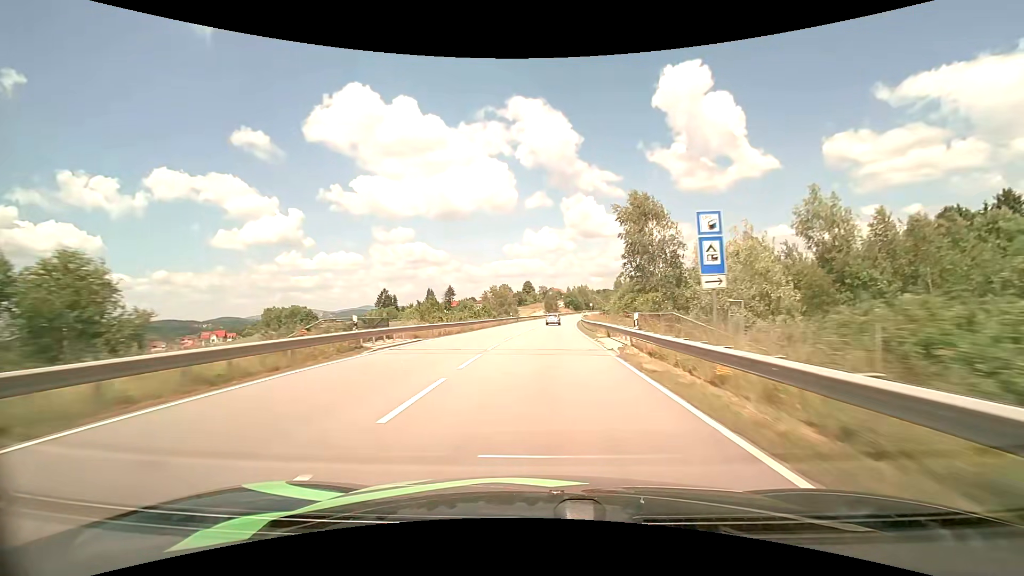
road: primary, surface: asphalt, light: Day
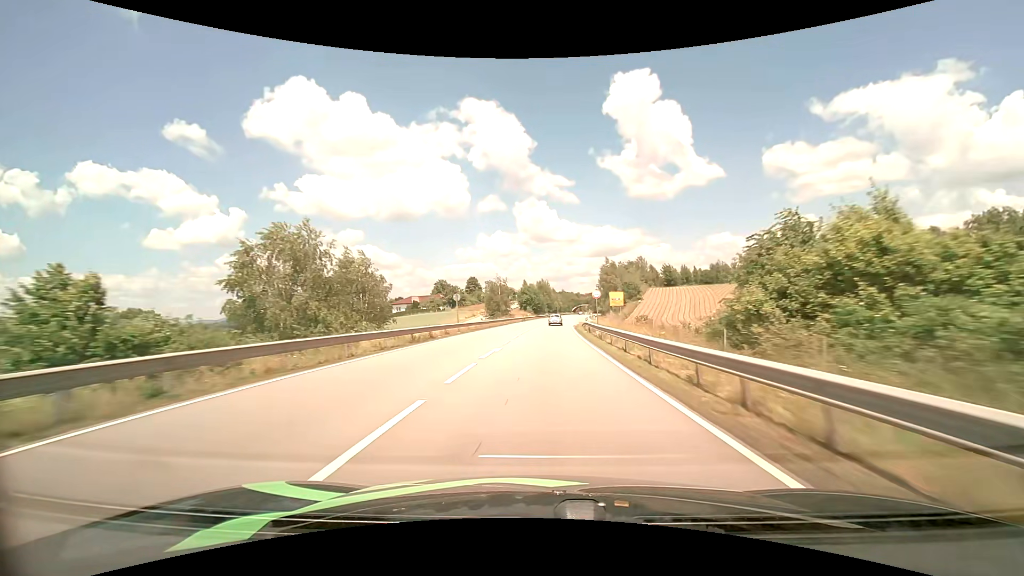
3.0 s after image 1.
(+3.1, +68.5) m; +5°
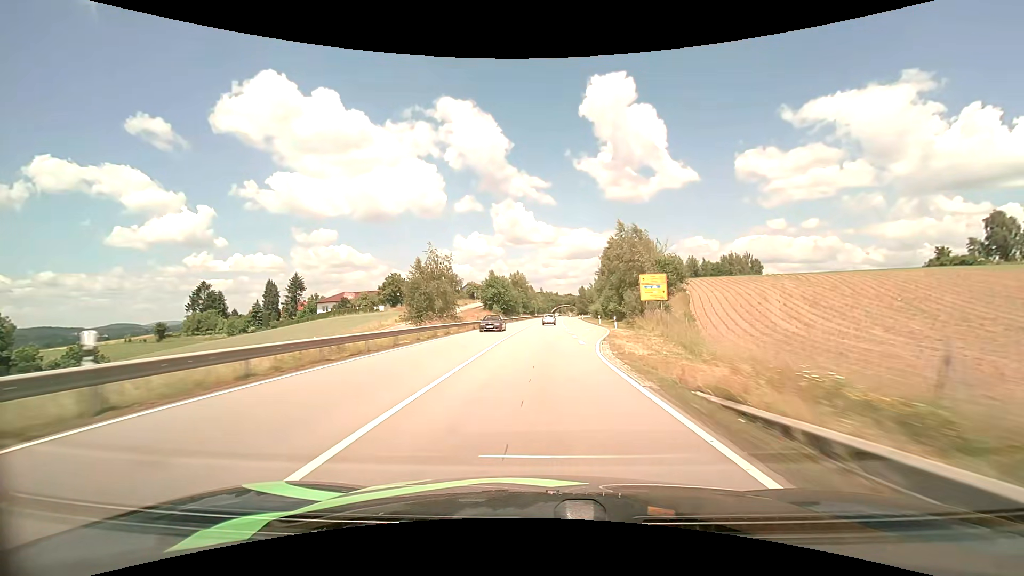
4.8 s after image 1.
(+1.1, +41.1) m; +3°
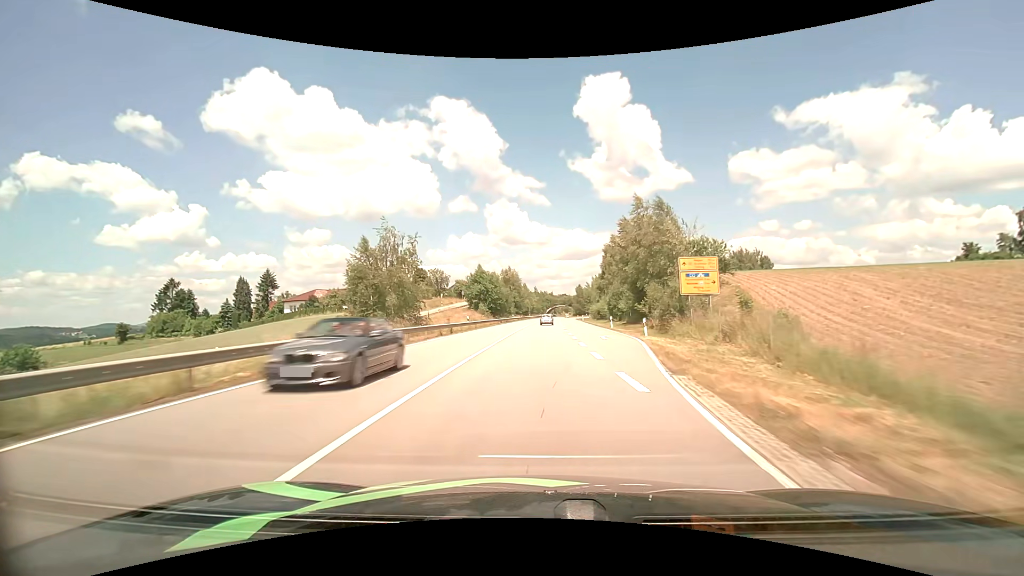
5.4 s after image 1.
(+0.1, +13.8) m; +1°
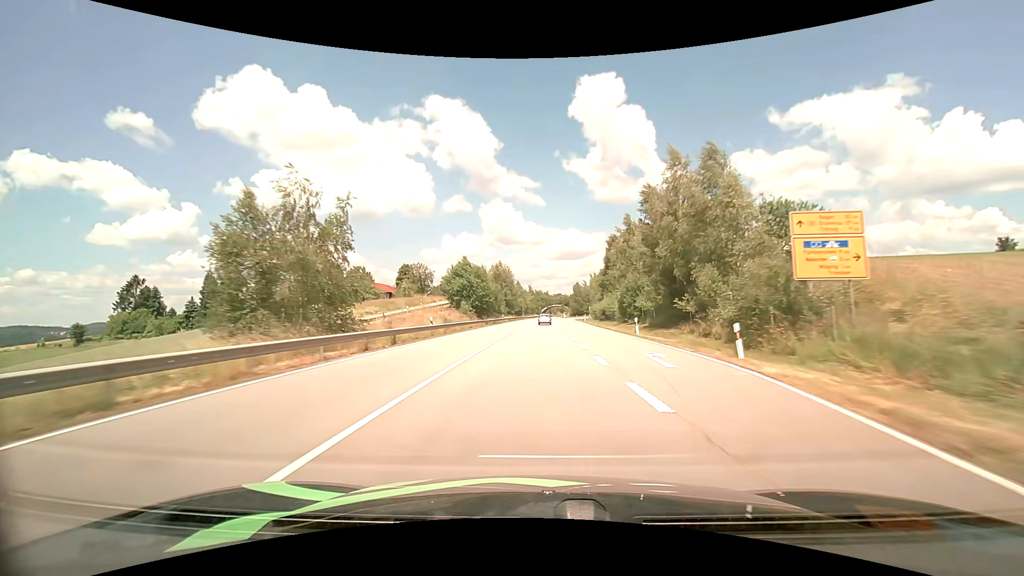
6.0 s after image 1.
(+0.1, +13.8) m; +1°
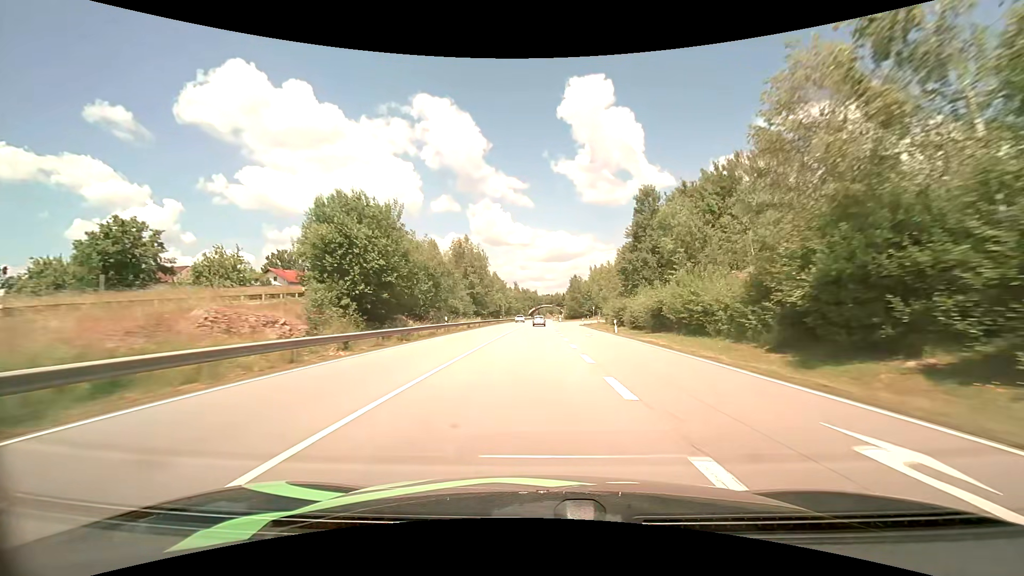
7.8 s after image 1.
(+0.5, +41.1) m; +1°
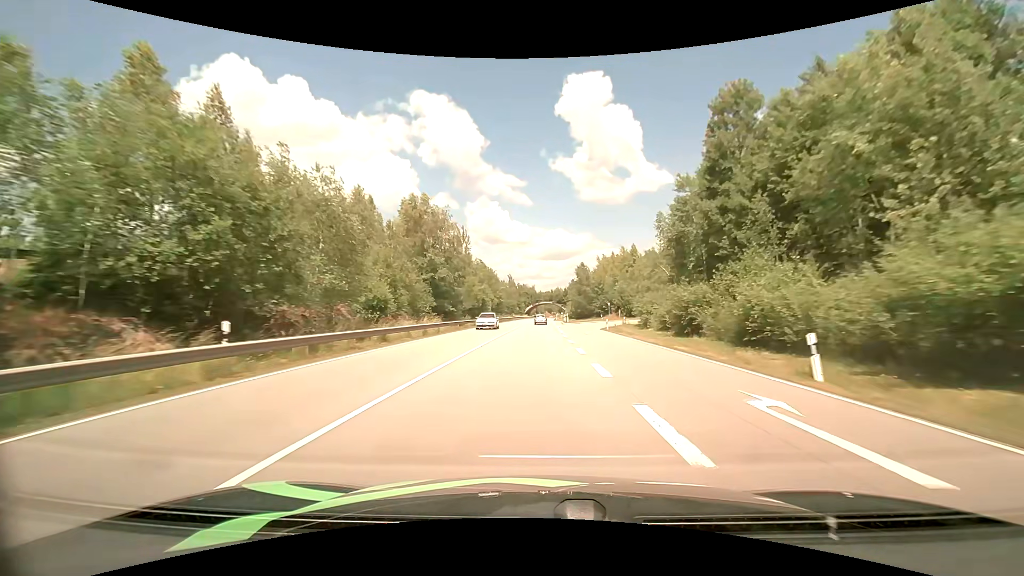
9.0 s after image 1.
(0.0, +27.3) m; 0°
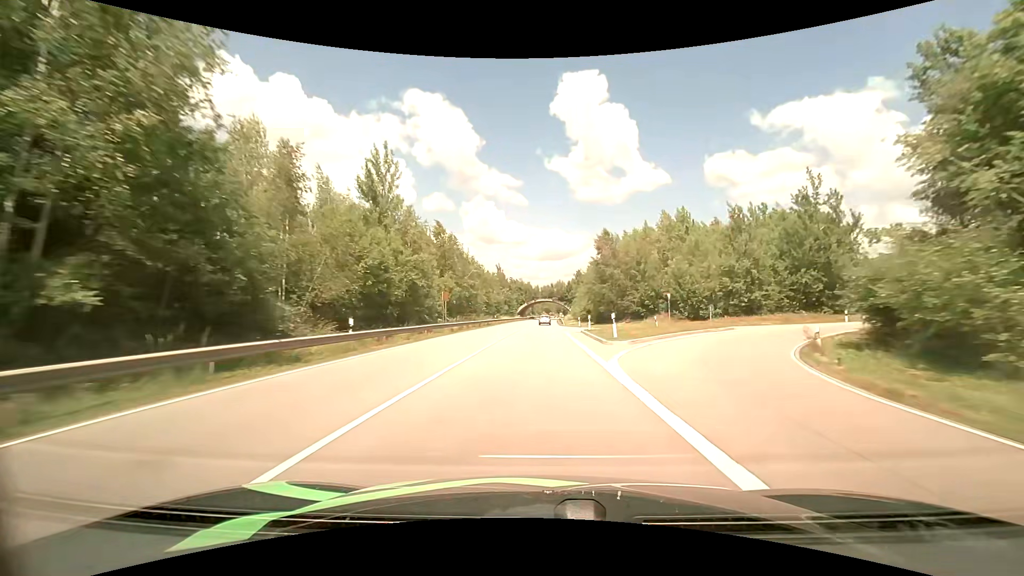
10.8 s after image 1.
(0.0, +40.9) m; 0°
(0, +10) (0, +20) (0, +30) (0, +40) (0, +50) (+1, +60) (+1, +70) (+1, +80) (+1, +90) (+2, +100) m
